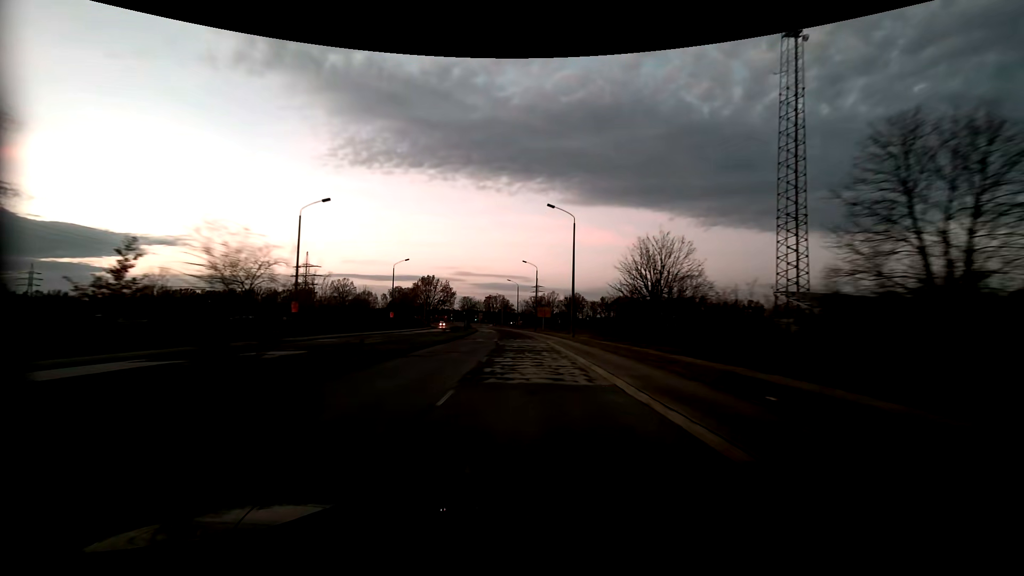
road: tertiary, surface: asphalt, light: Dusk
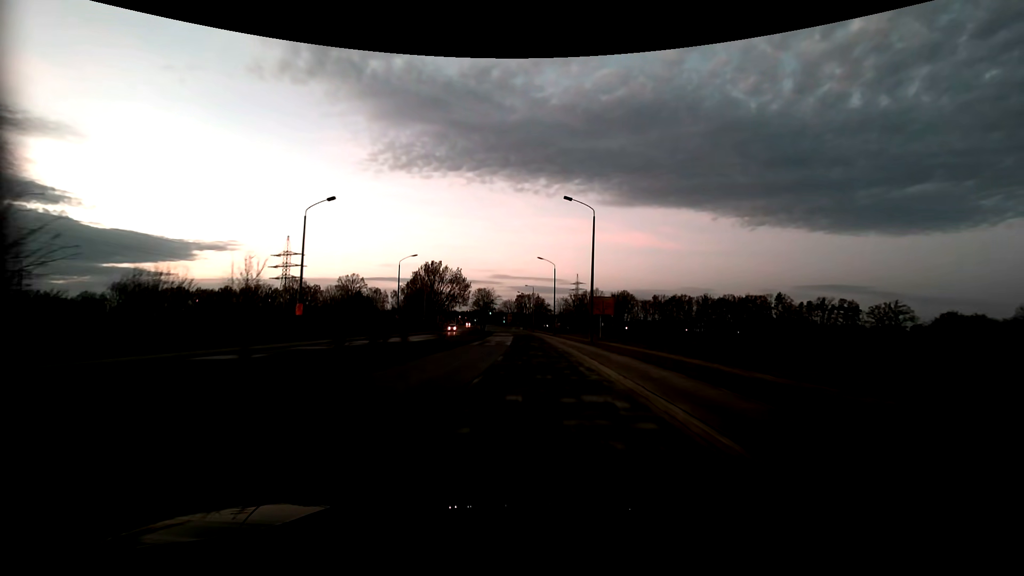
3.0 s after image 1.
(-1.5, +43.0) m; -4°
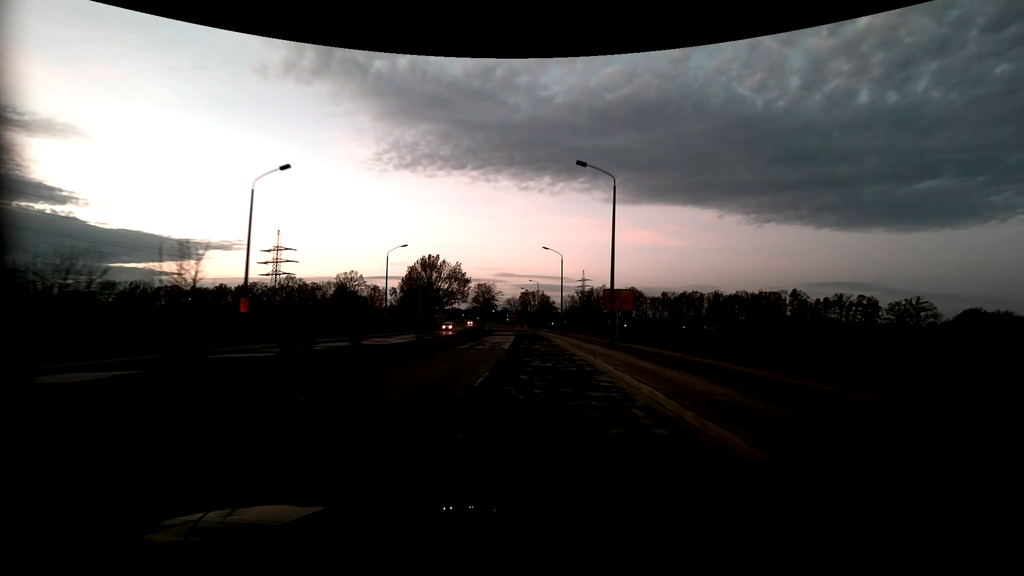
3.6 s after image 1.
(-0.1, +8.5) m; -1°
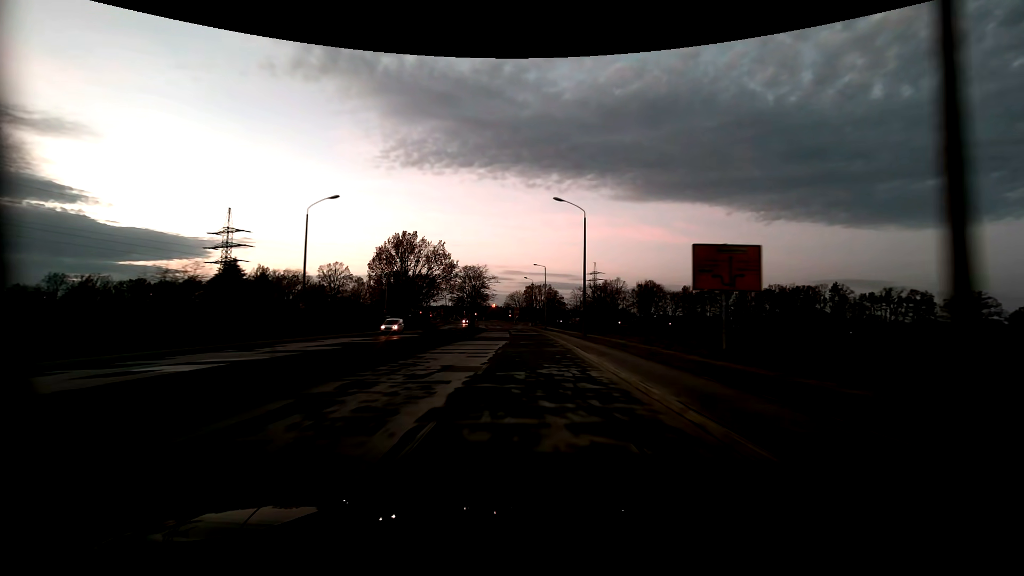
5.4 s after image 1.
(0.0, +25.6) m; 0°
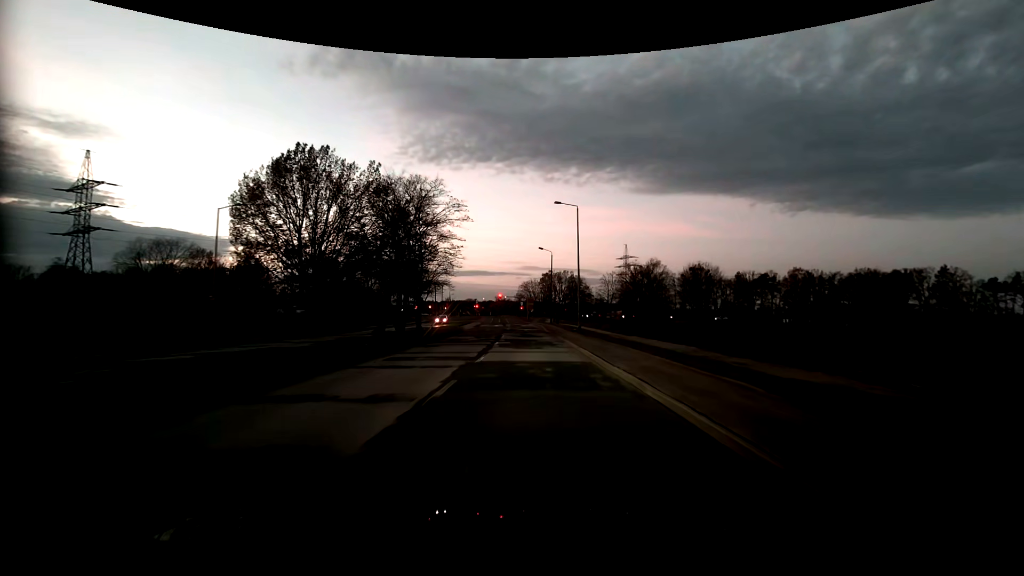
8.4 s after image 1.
(-0.6, +41.8) m; -2°
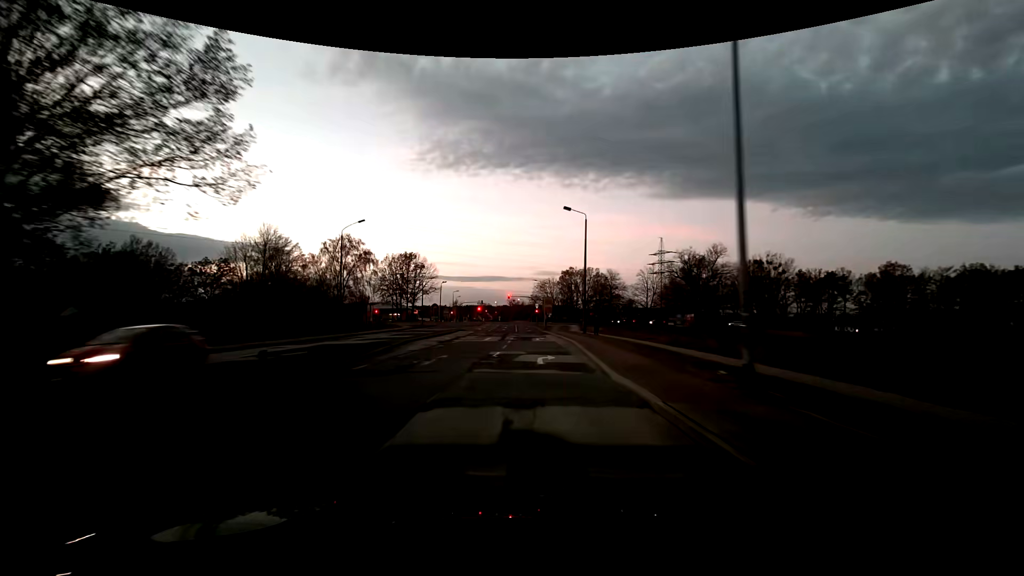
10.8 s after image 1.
(-0.4, +30.4) m; -2°
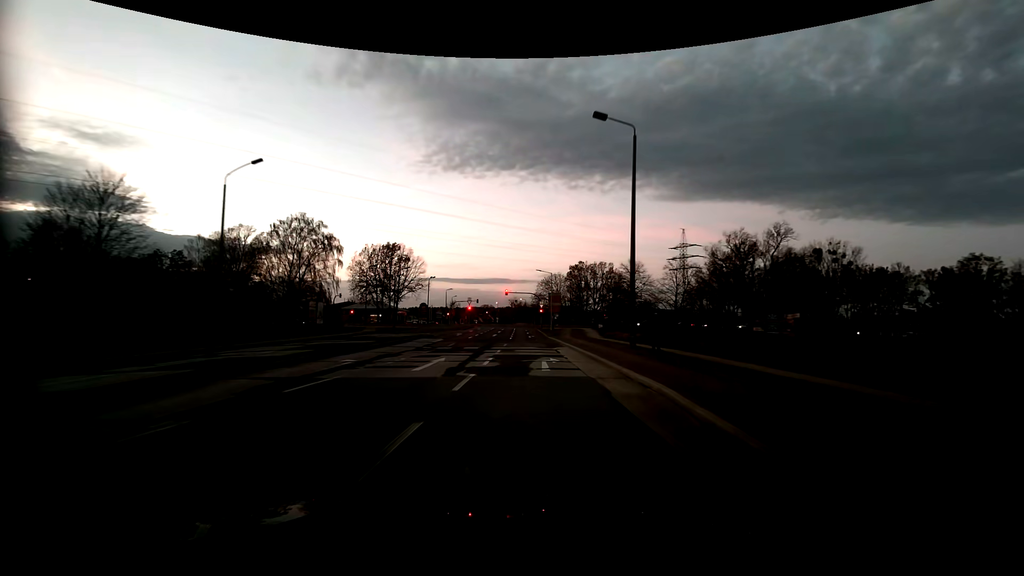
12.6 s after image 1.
(0.0, +20.8) m; 0°
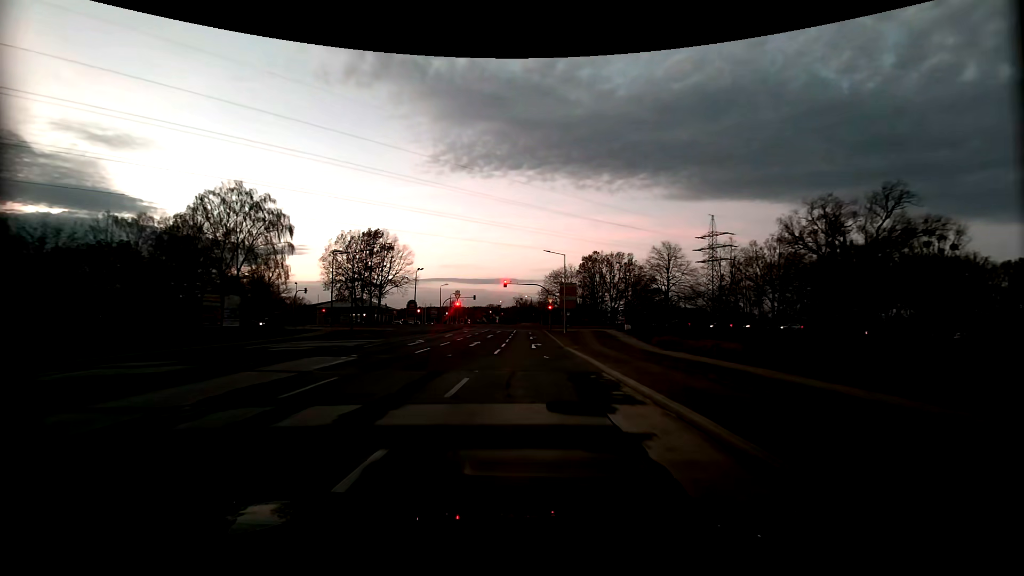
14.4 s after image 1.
(0.0, +19.0) m; -1°
(0, +10) (0, +20) (0, +30) (-1, +40) (-1, +50) (-1, +60) (-1, +70) (0, +80) (+6, +88) (+15, +91) m
